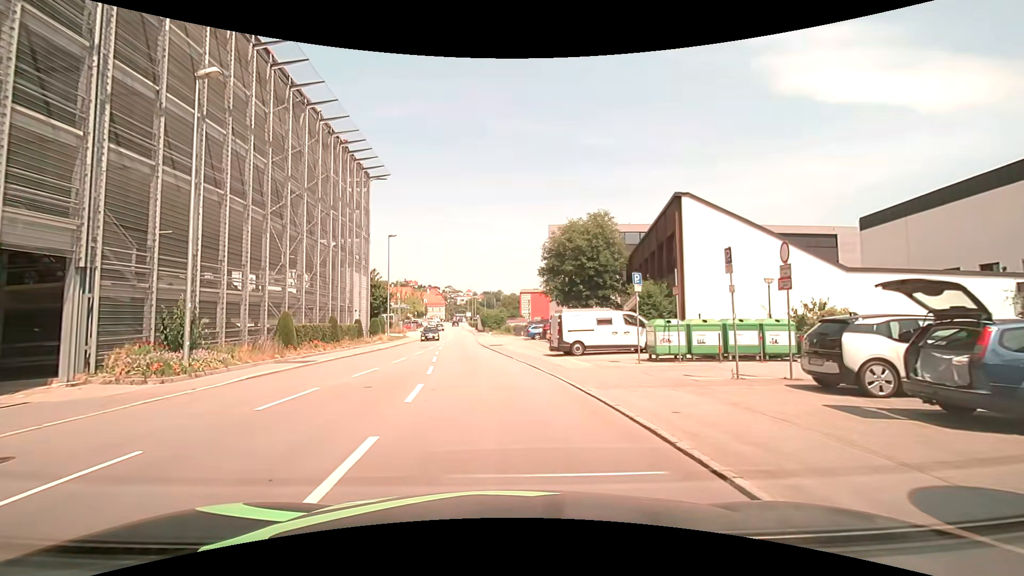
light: Day
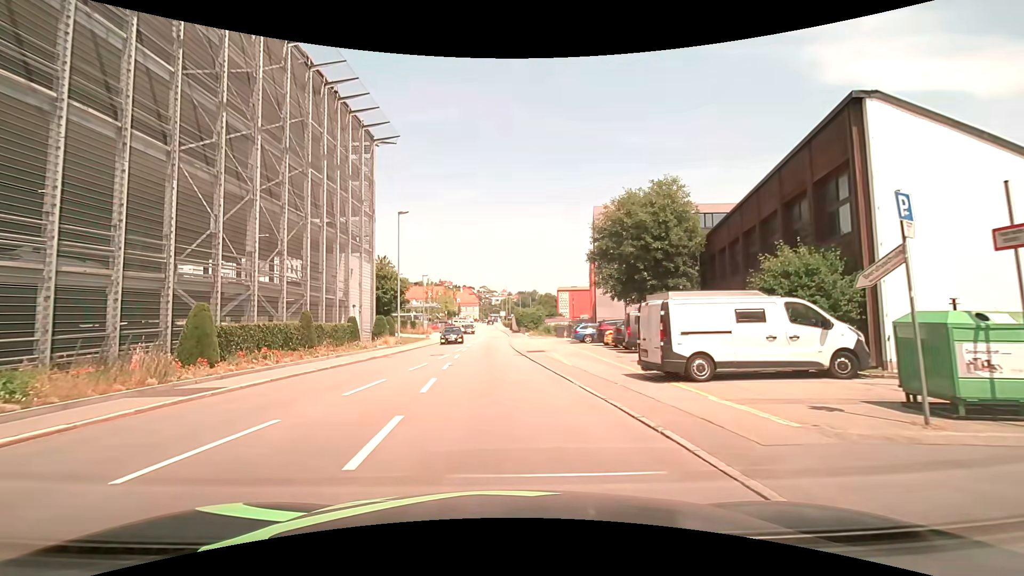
(-0.1, +10.5) m; -2°
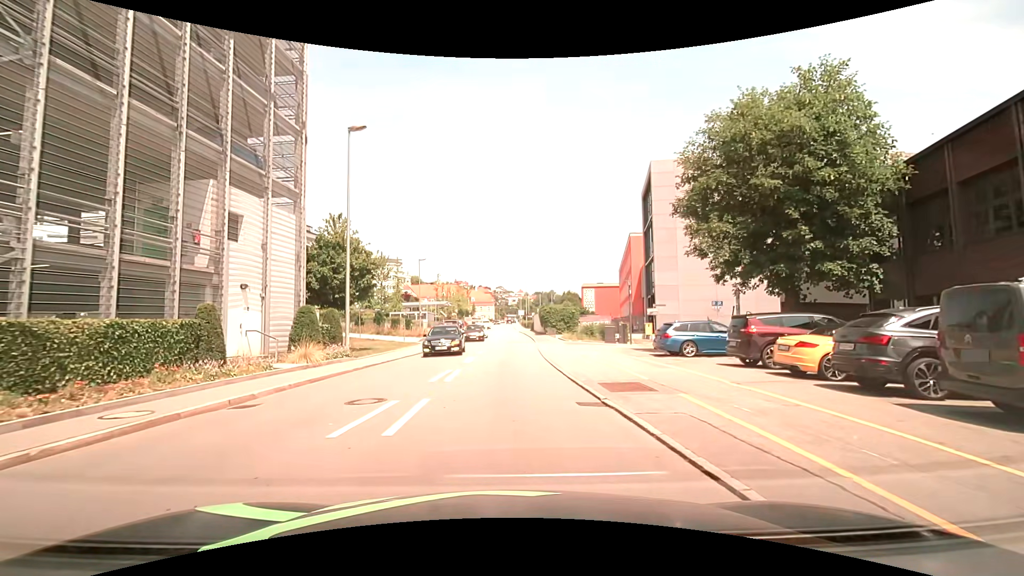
(-0.6, +16.6) m; -2°
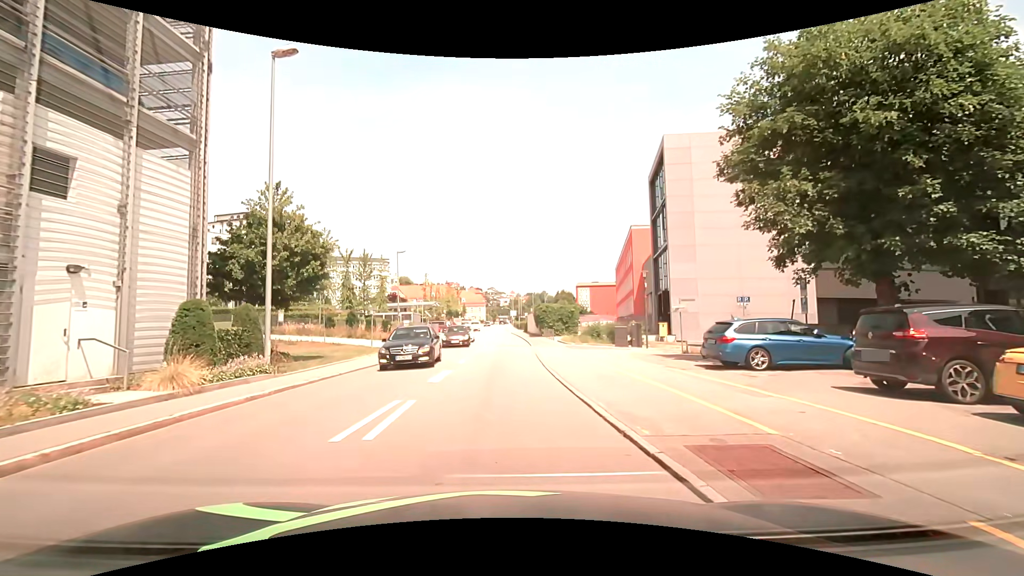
(+0.1, +6.3) m; +1°
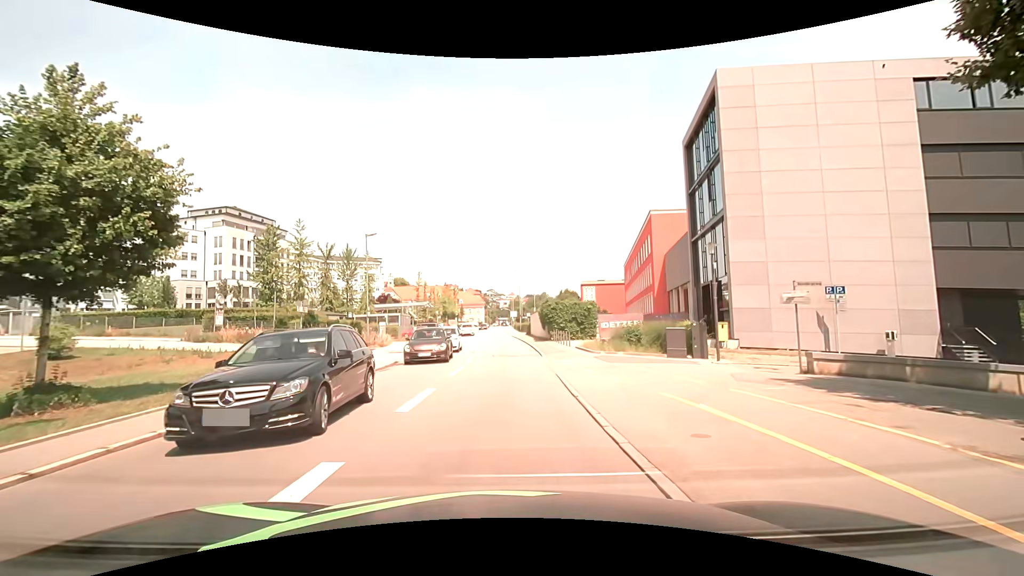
(0.0, +10.0) m; -2°
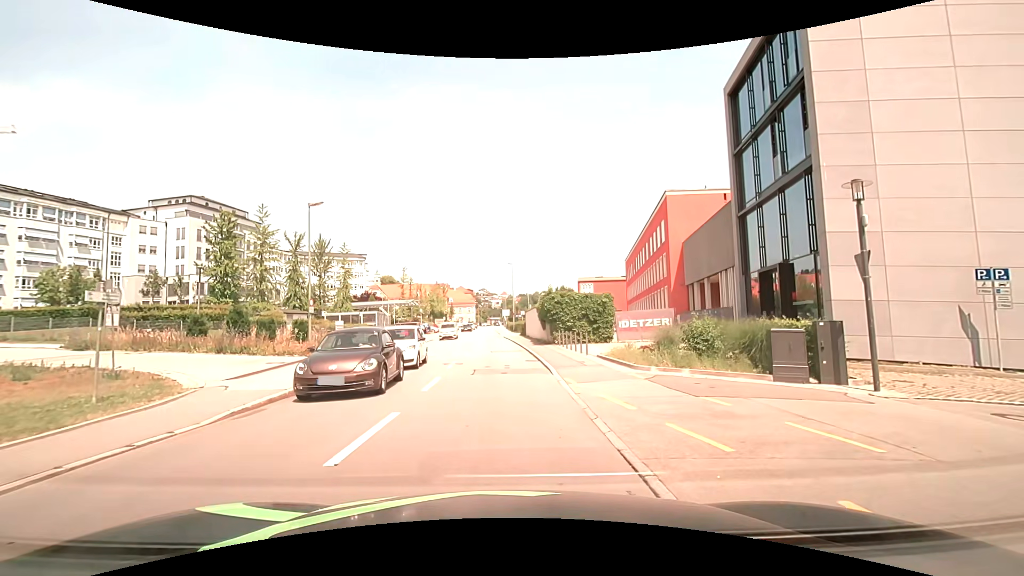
(+0.3, +8.8) m; +2°
